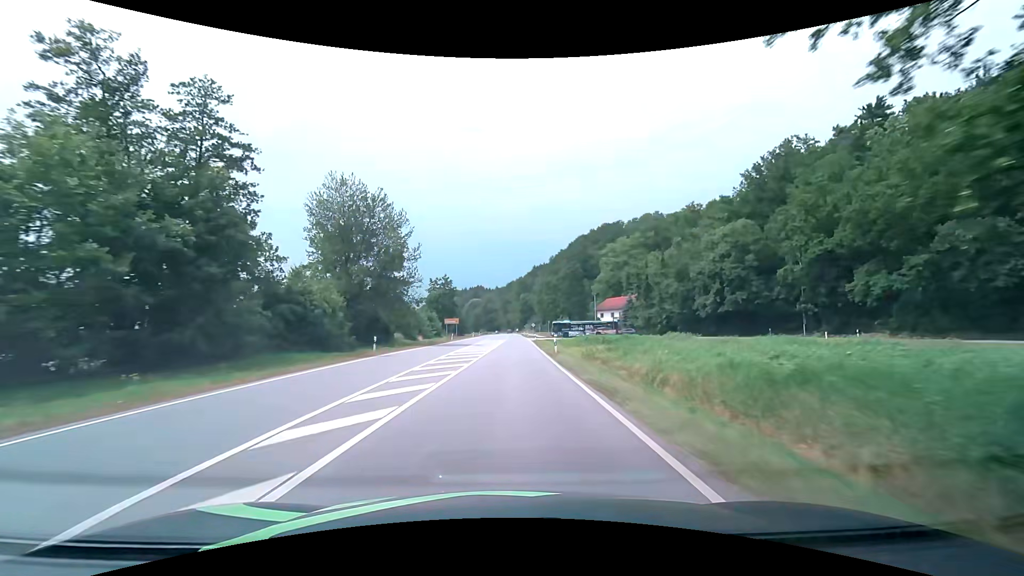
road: primary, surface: asphalt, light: Day
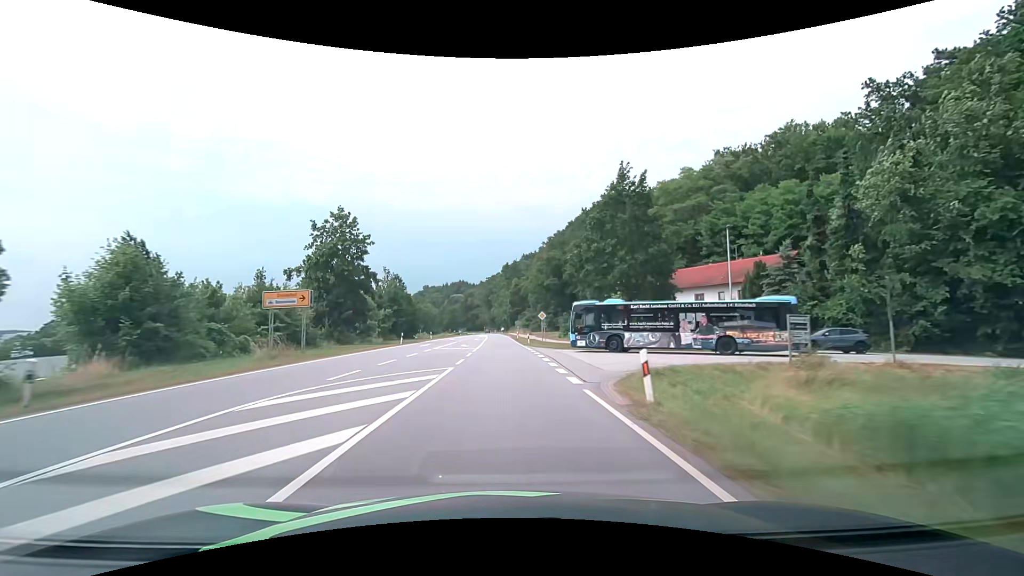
(+1.6, +62.1) m; +2°
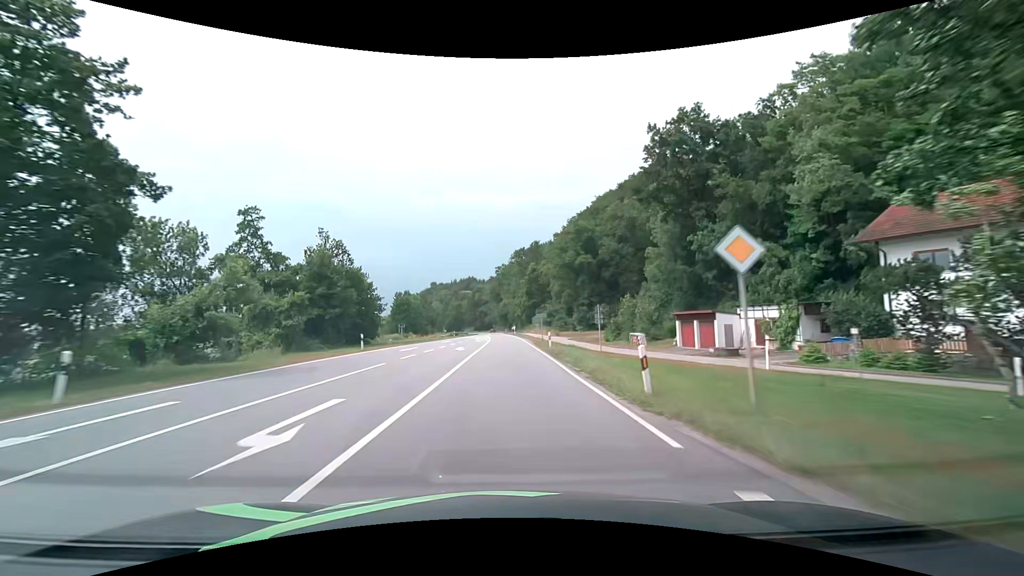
(-0.5, +37.0) m; -2°
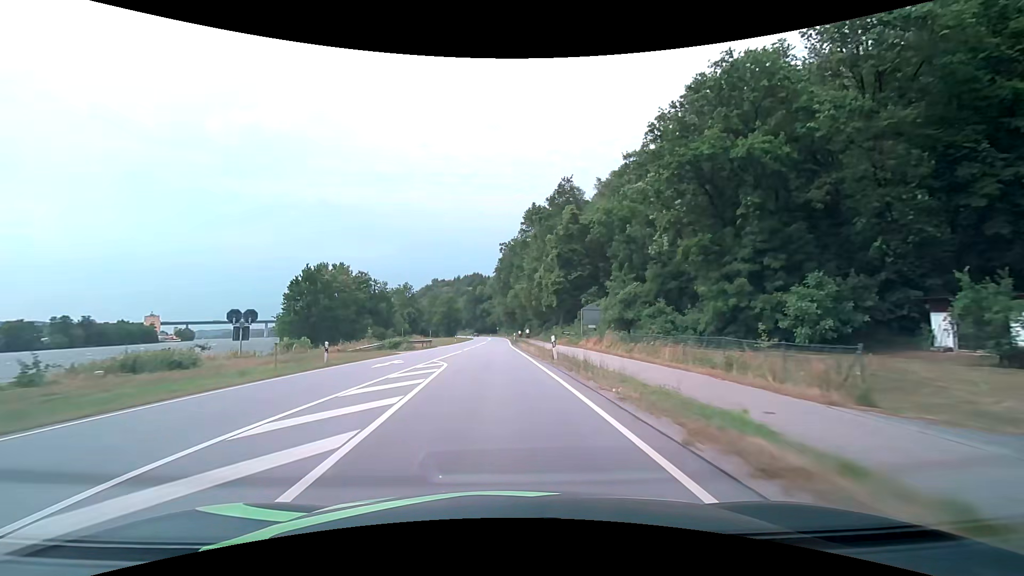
(-0.4, +59.8) m; -1°
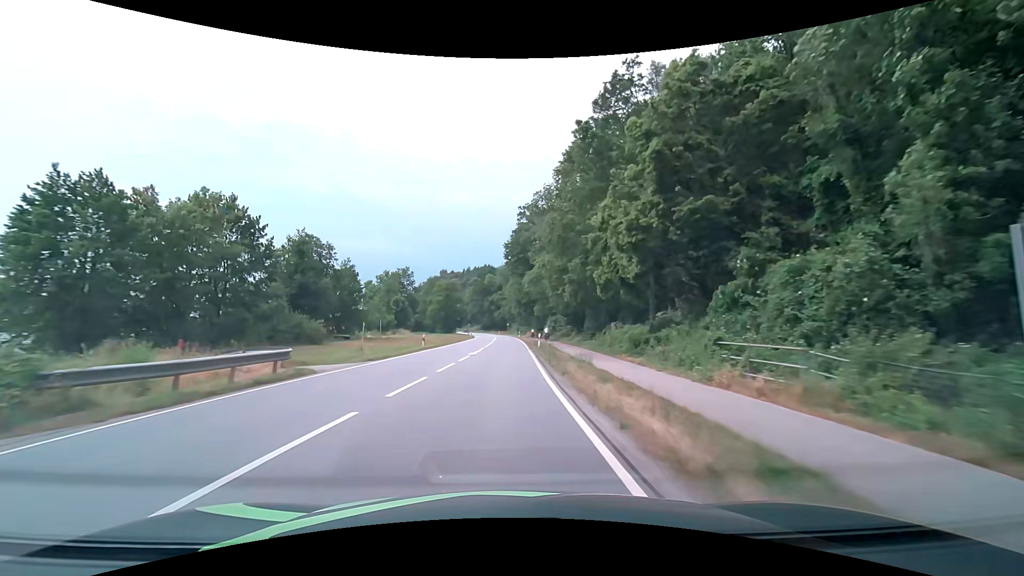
(-0.4, +34.2) m; -1°
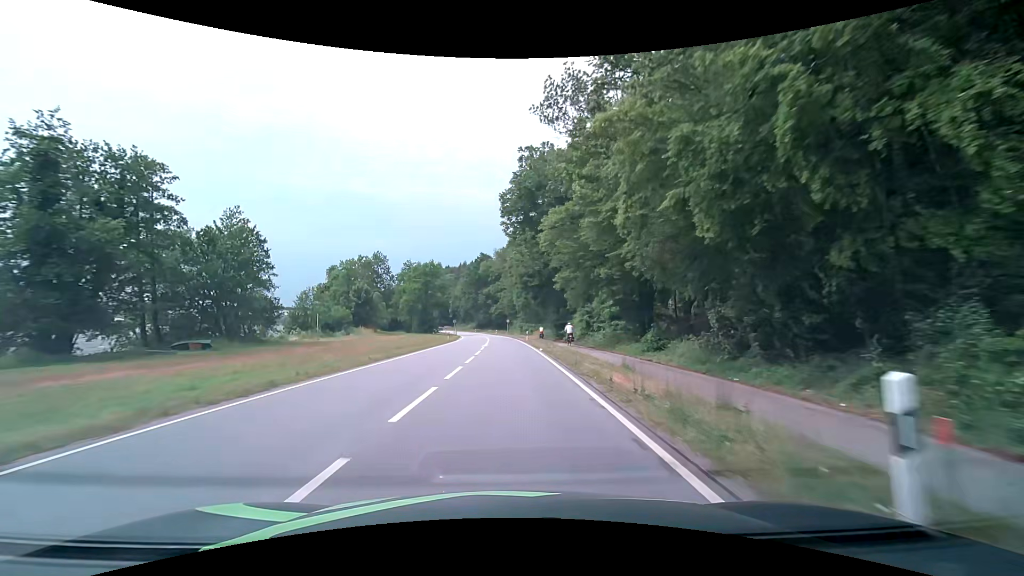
(0.0, +32.8) m; 0°
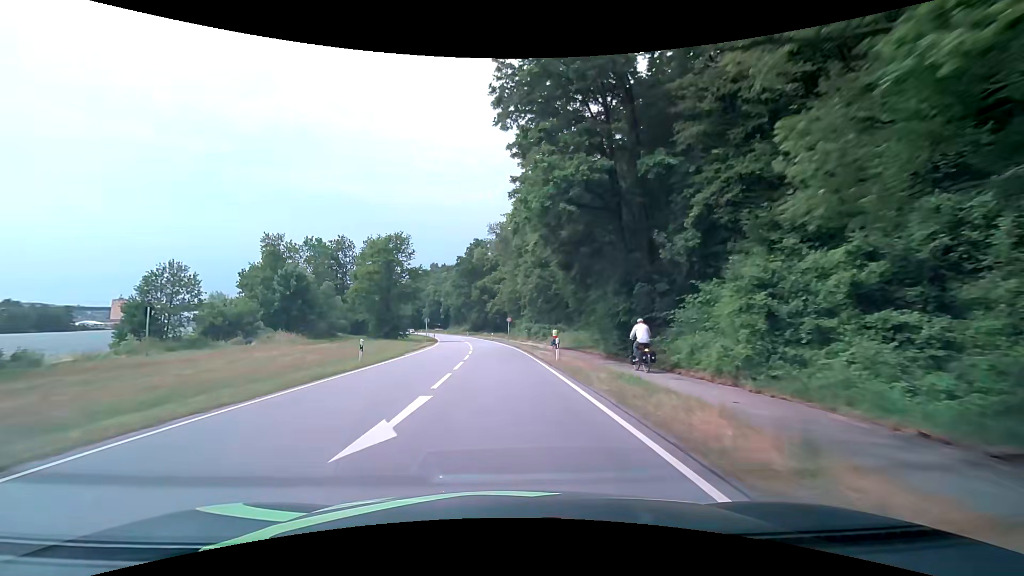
(+0.1, +31.3) m; 0°
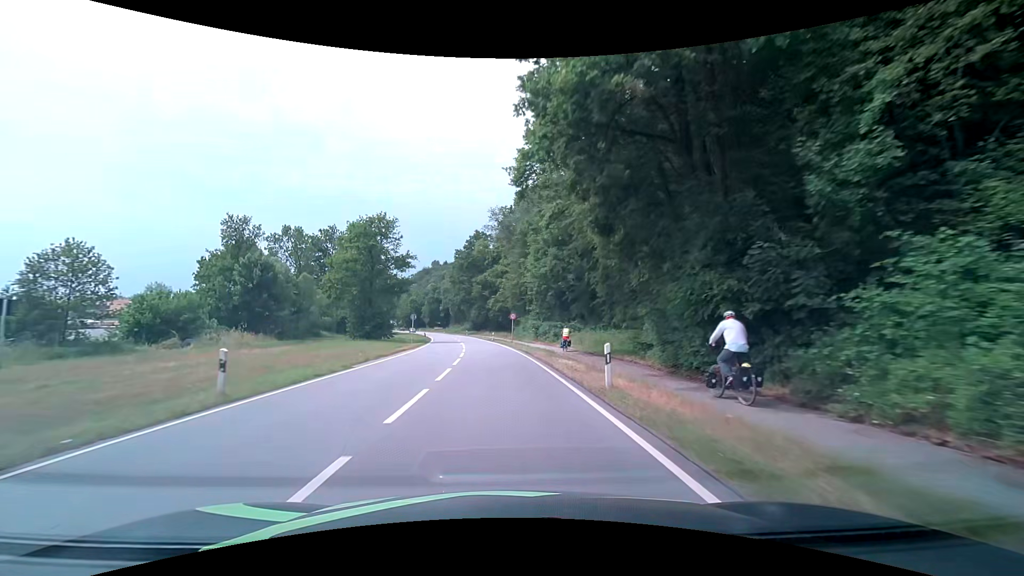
(0.0, +10.4) m; -1°
(0, +10) (0, +20) (0, +30) (-1, +40) (-2, +50) (-3, +60) (-4, +70) (-5, +80) (-7, +90) (-8, +99) m
